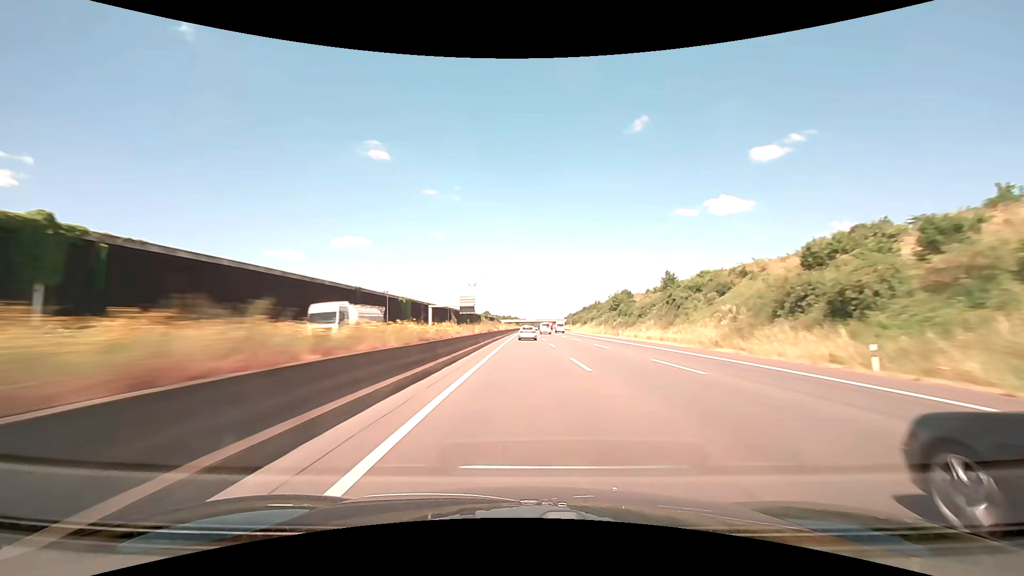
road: motorway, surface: asphalt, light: Day
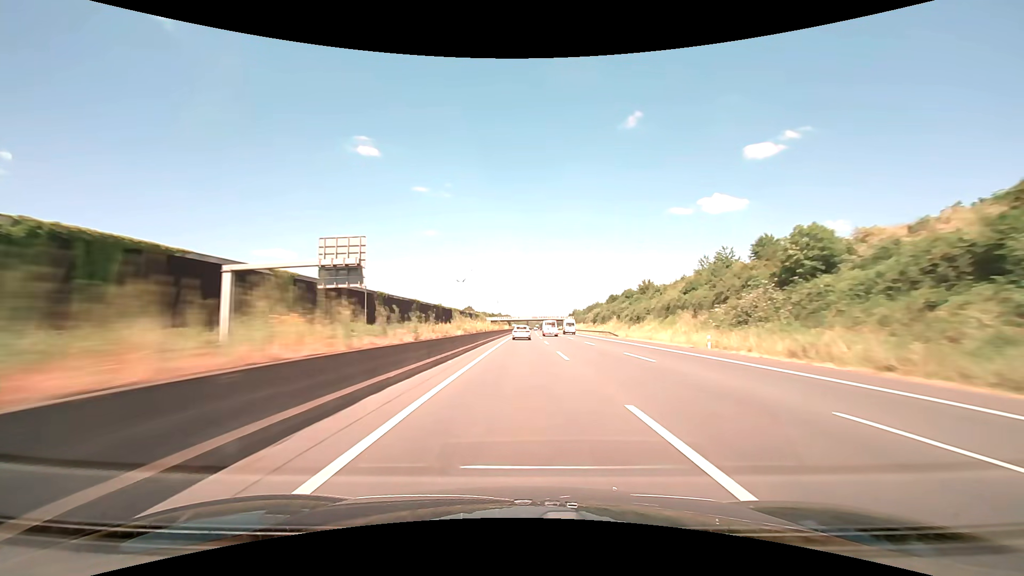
(+0.7, +84.8) m; +1°
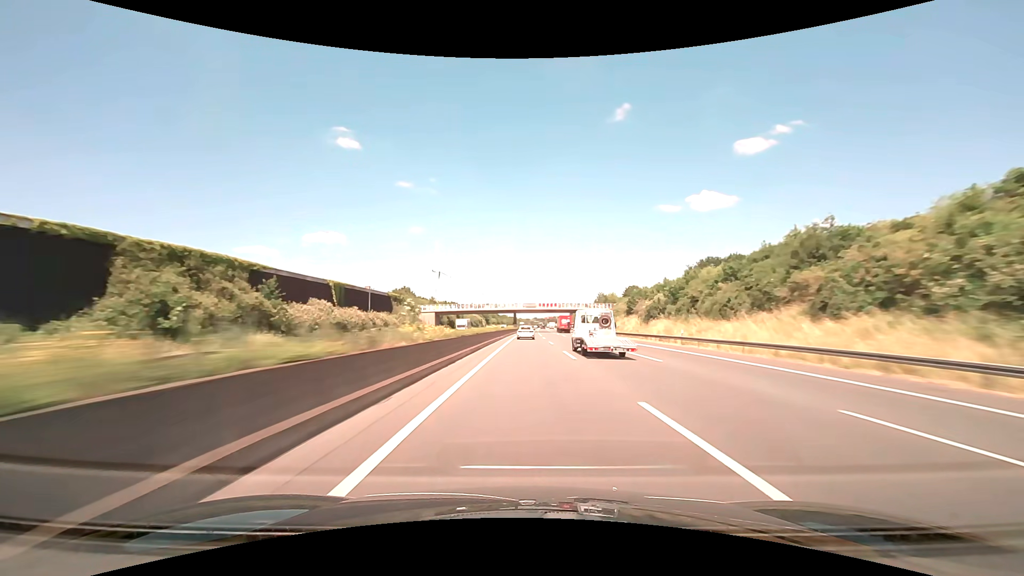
(+1.3, +142.8) m; +1°
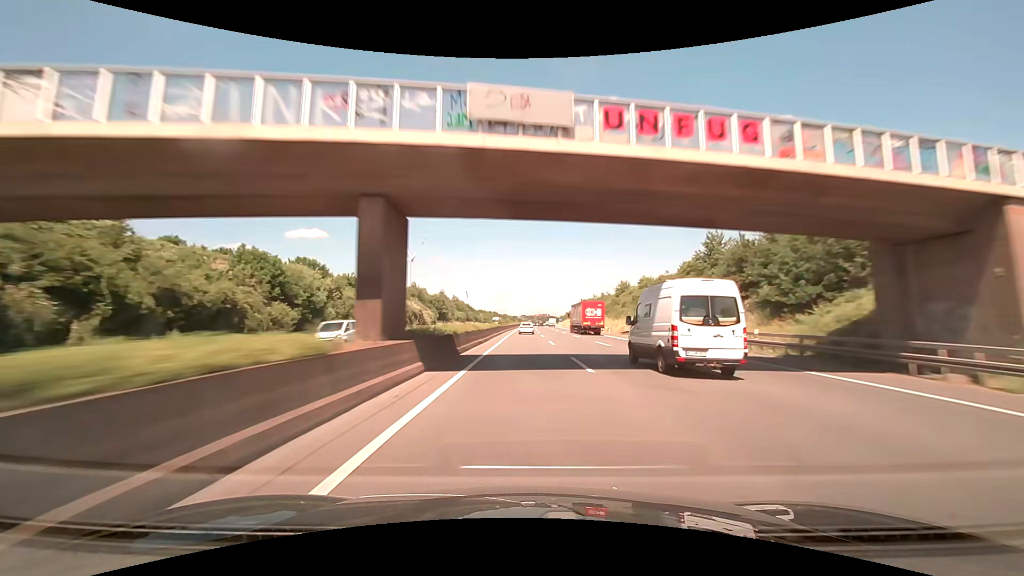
(+1.5, +114.4) m; +1°
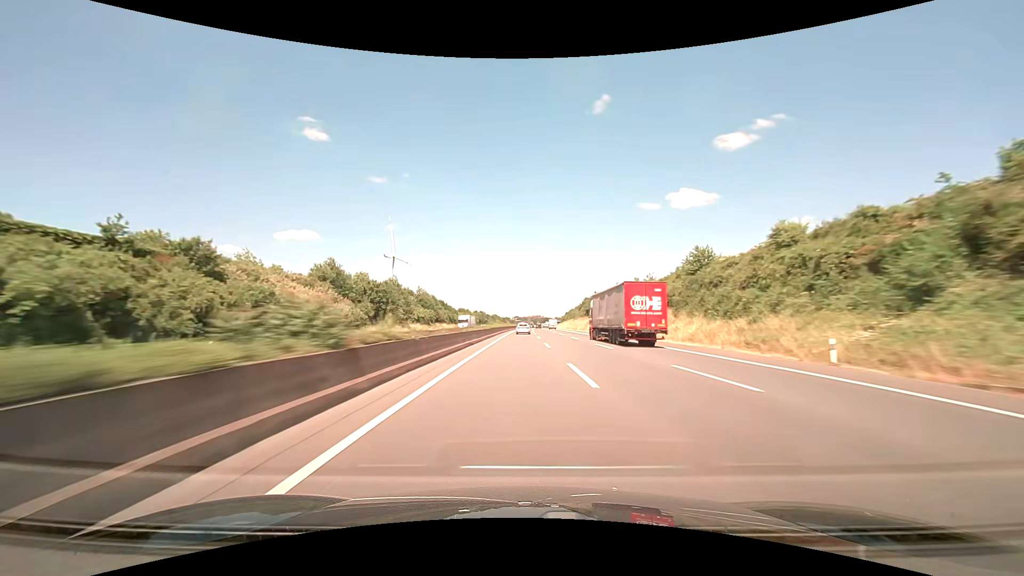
(+0.5, +56.8) m; +1°
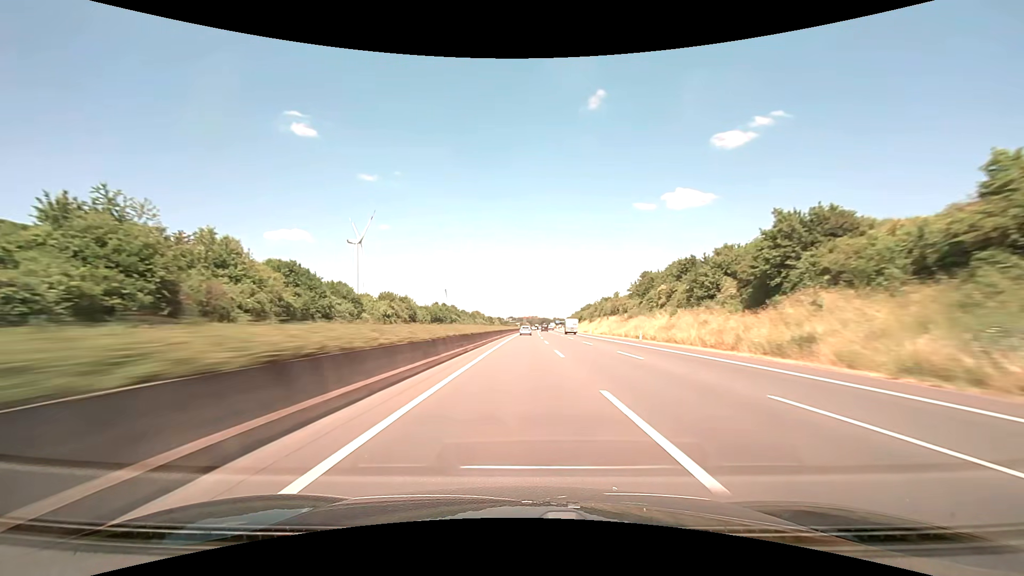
(+0.5, +113.4) m; +1°
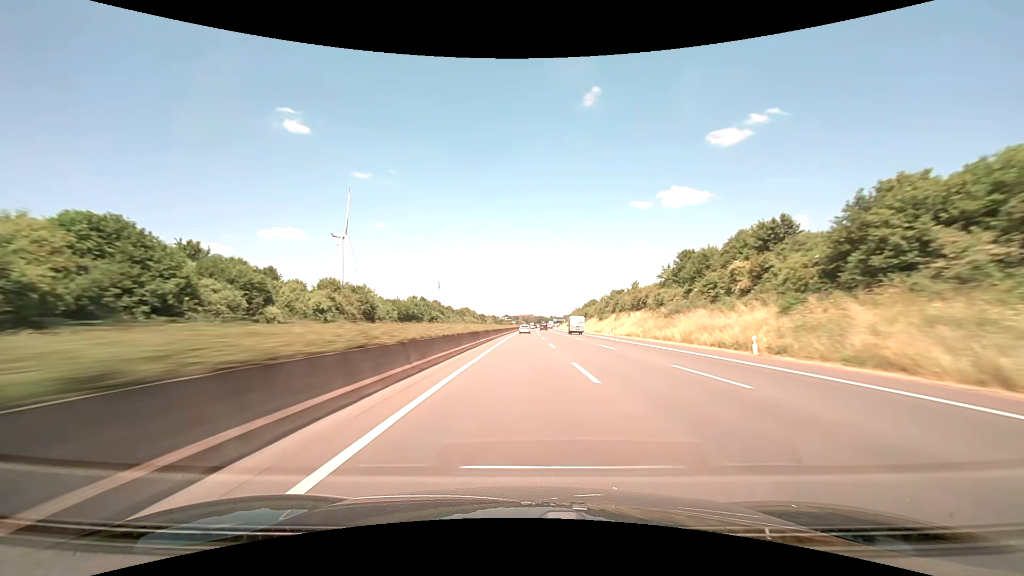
(+0.1, +28.6) m; 0°
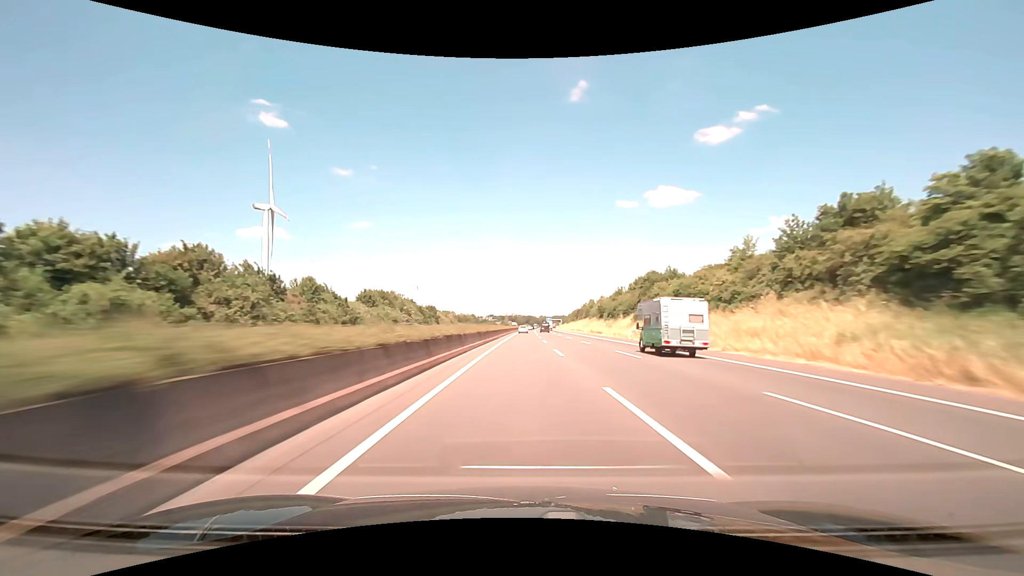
(+1.3, +114.4) m; +1°
(0, +10) (0, +20) (0, +30) (0, +40) (0, +50) (0, +60) (0, +70) (+1, +80) (+1, +90) (+1, +100) m
